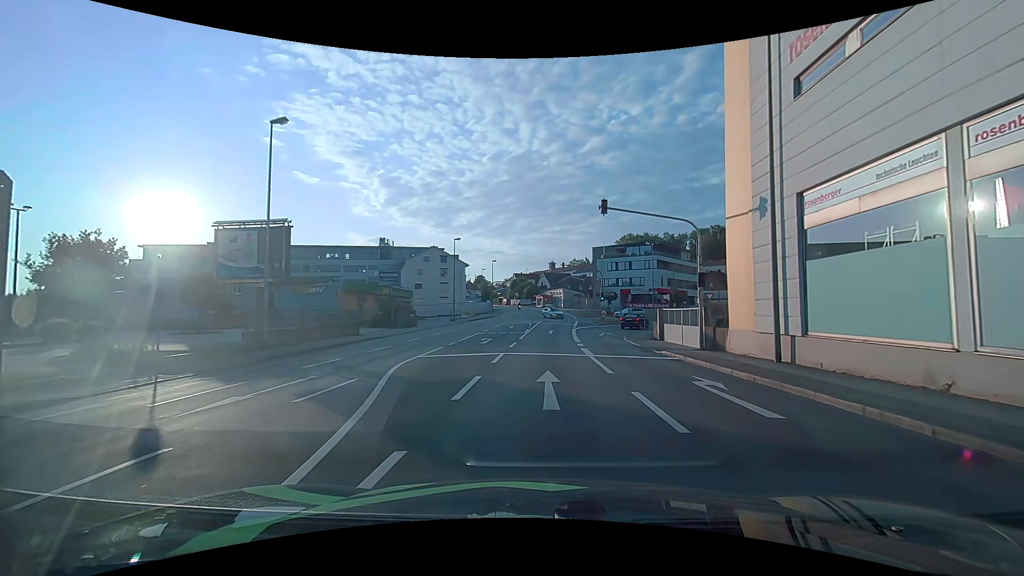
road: tertiary_link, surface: asphalt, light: Day
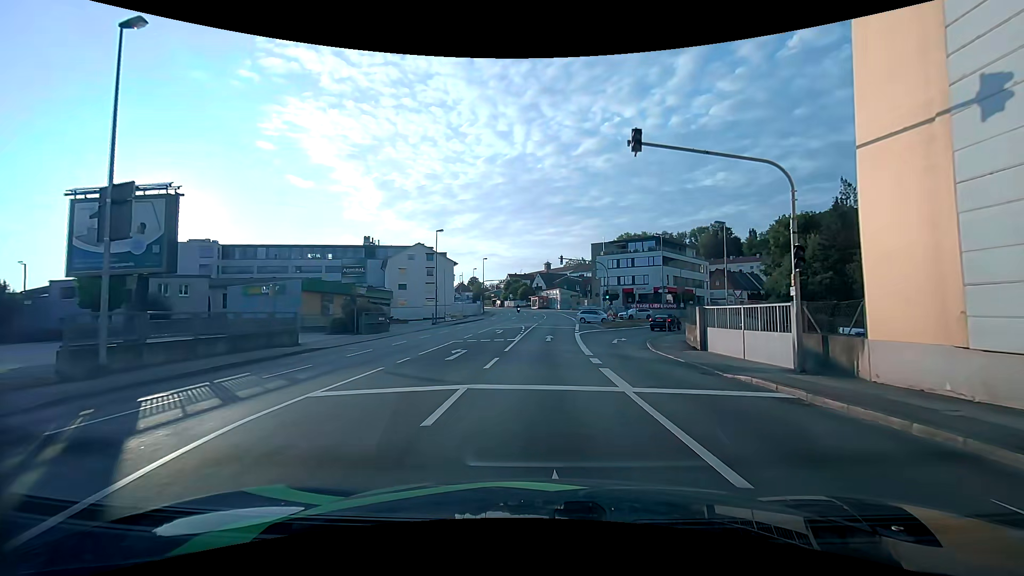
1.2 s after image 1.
(0.0, +8.0) m; 0°
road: tertiary
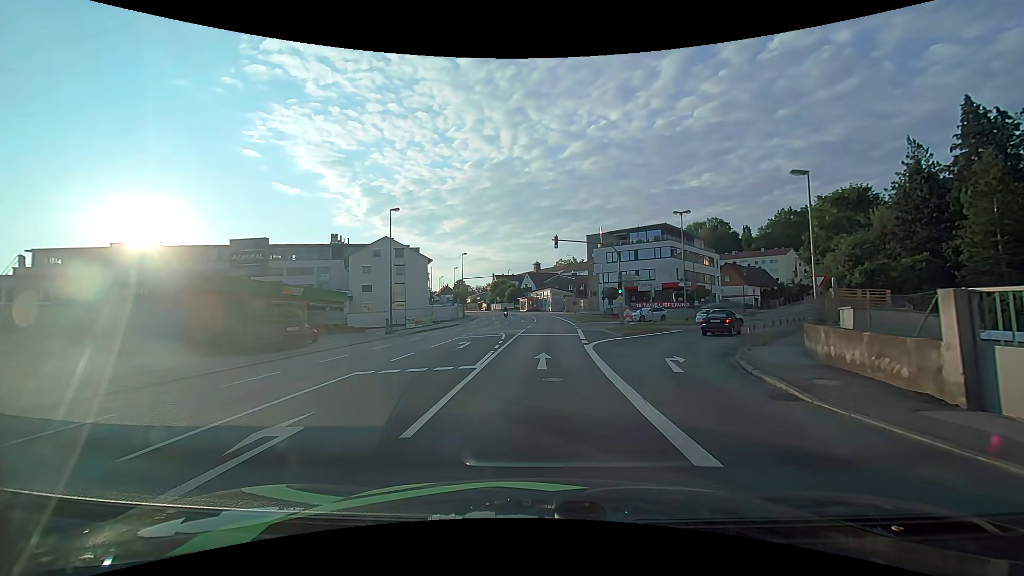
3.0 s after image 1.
(+0.2, +13.2) m; +1°
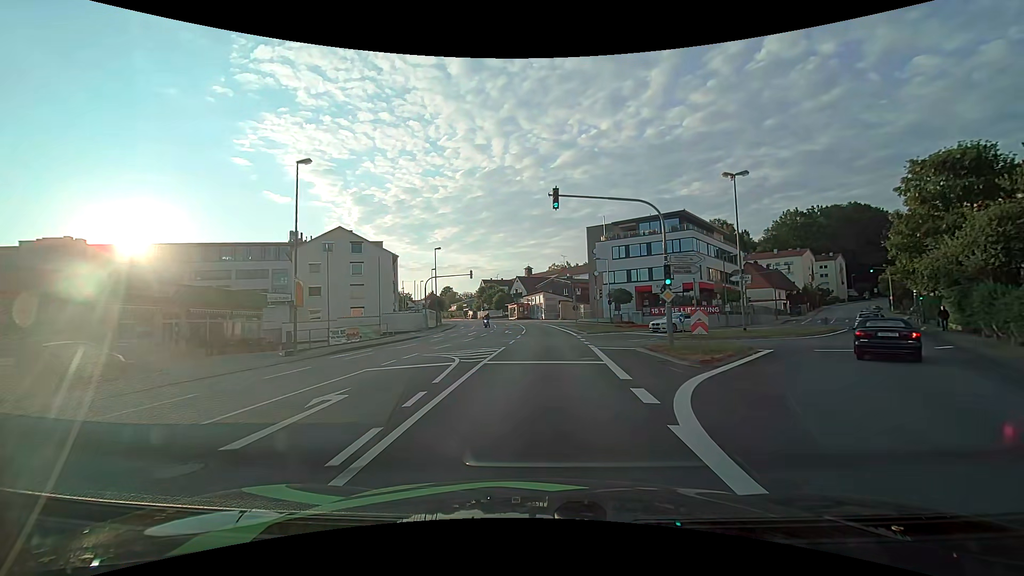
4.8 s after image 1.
(+0.1, +15.0) m; +1°
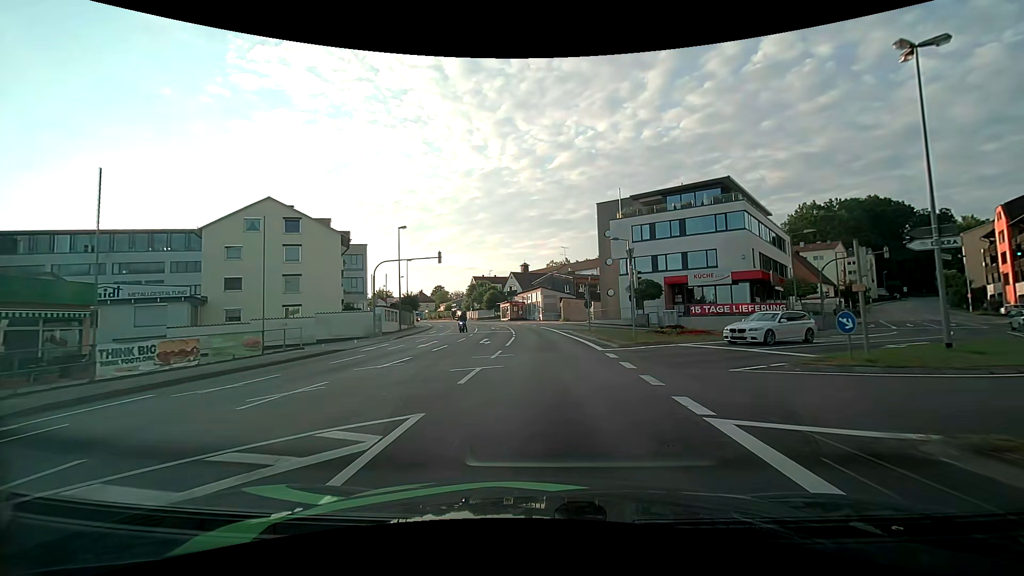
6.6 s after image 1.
(0.0, +15.7) m; +1°
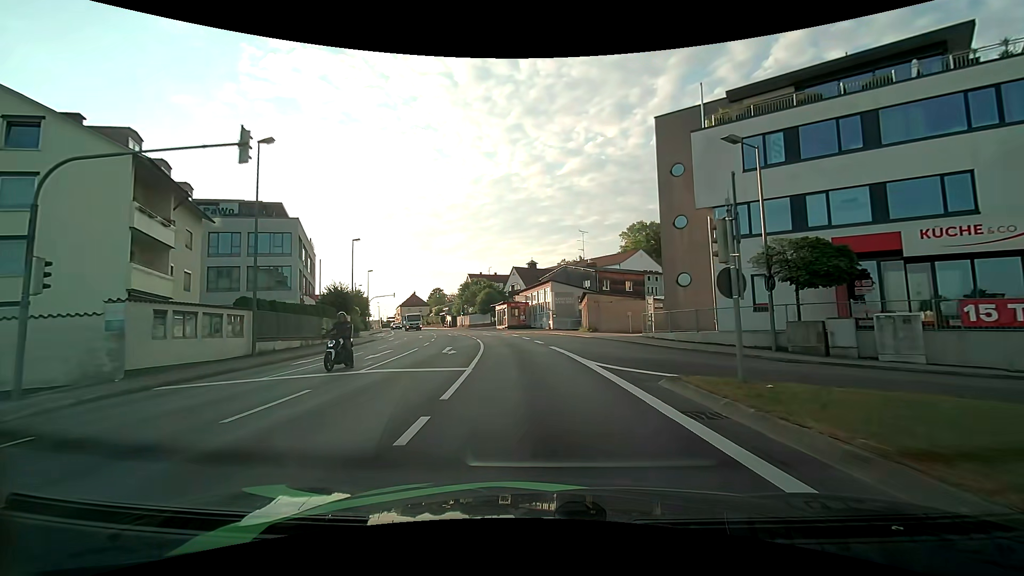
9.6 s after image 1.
(0.0, +25.8) m; -1°
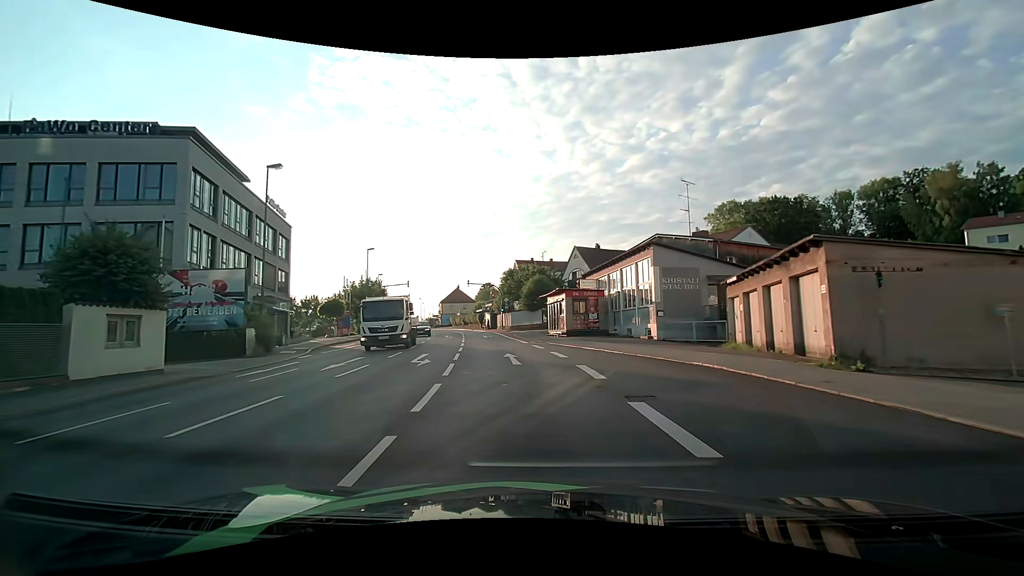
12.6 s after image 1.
(-1.4, +27.0) m; -7°
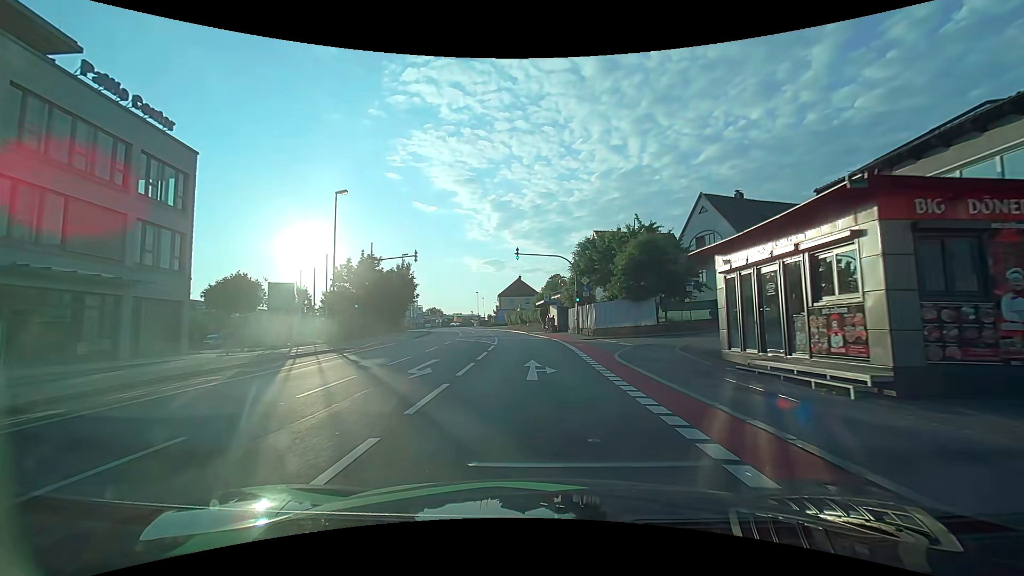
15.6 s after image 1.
(-2.0, +27.7) m; -7°
(0, +10) (-1, +20) (-1, +30) (-2, +40) (-4, +50) (-5, +60) (-8, +69) (-10, +79) (-12, +89) (-15, +99) m
